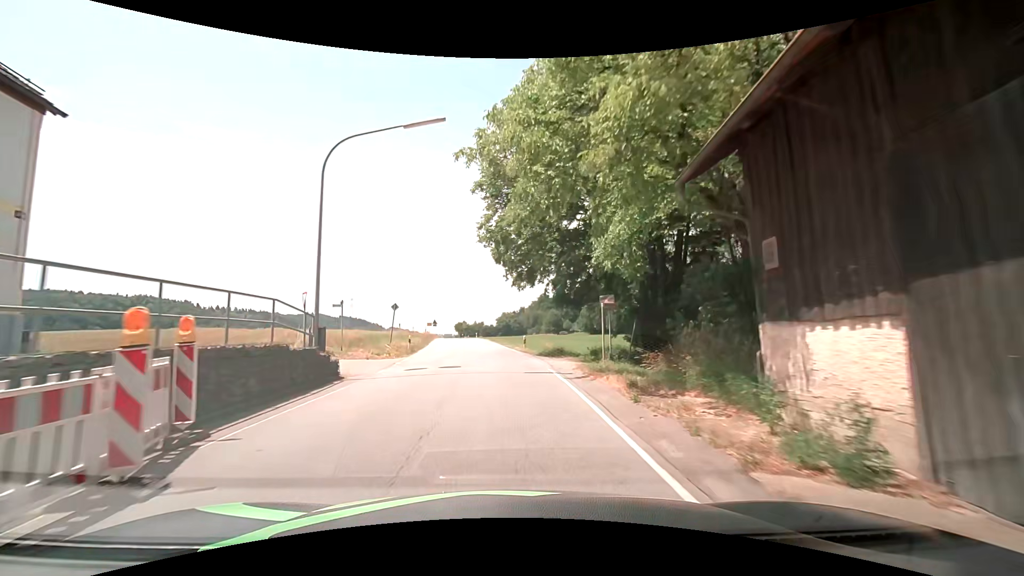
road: secondary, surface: asphalt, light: Day
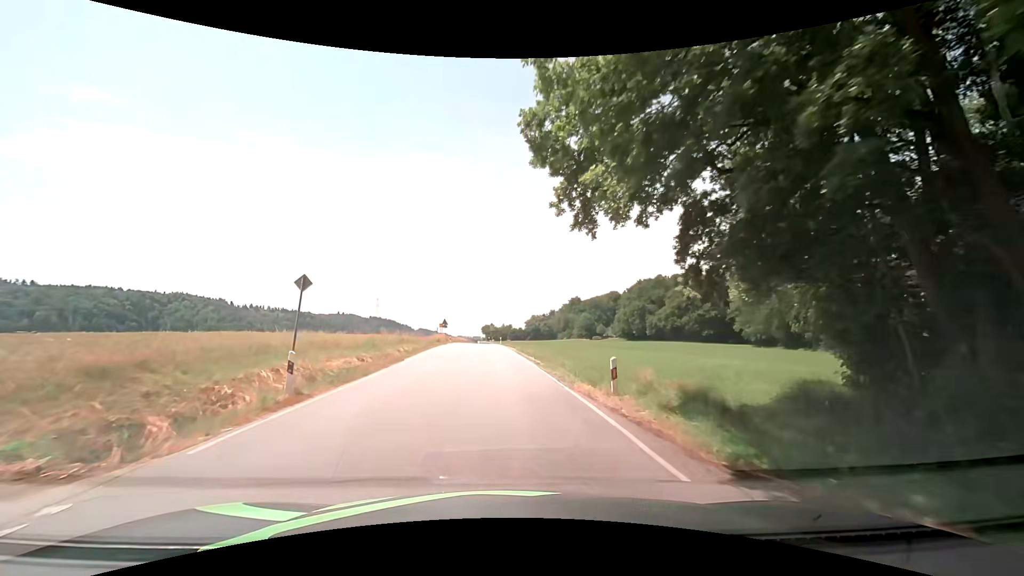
(-0.5, +20.1) m; -3°
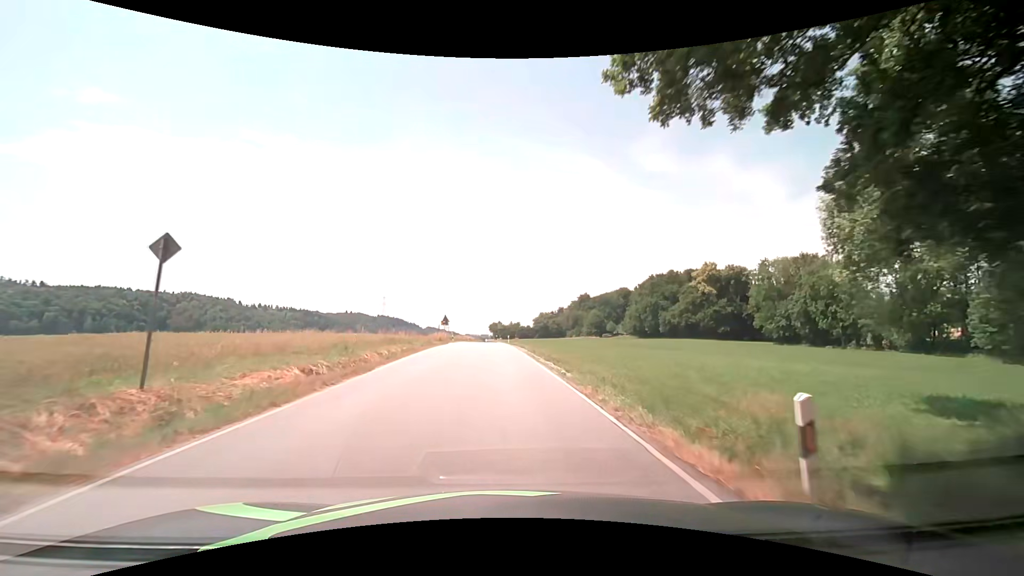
(0.0, +6.8) m; -1°
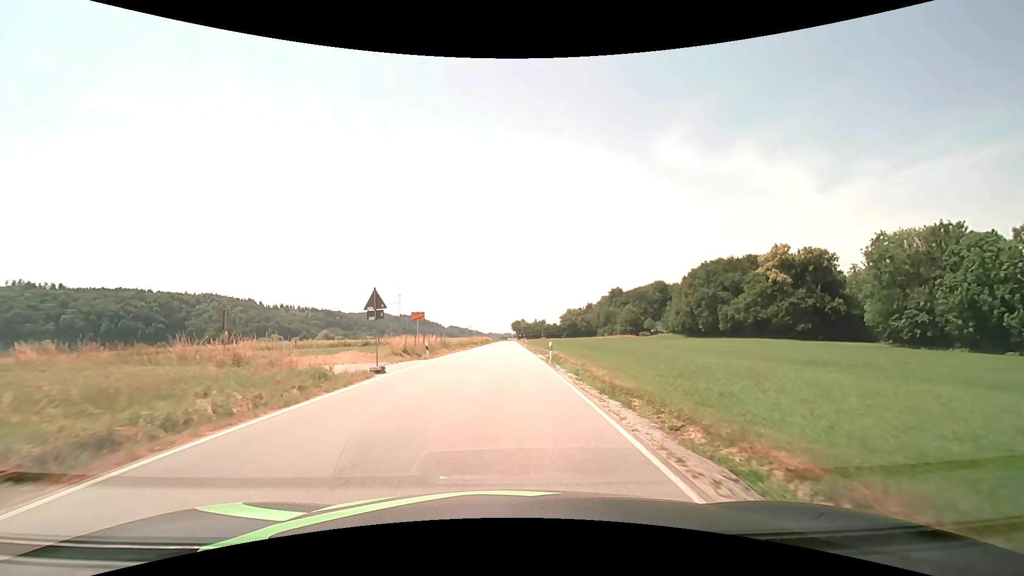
(-0.6, +35.1) m; -2°
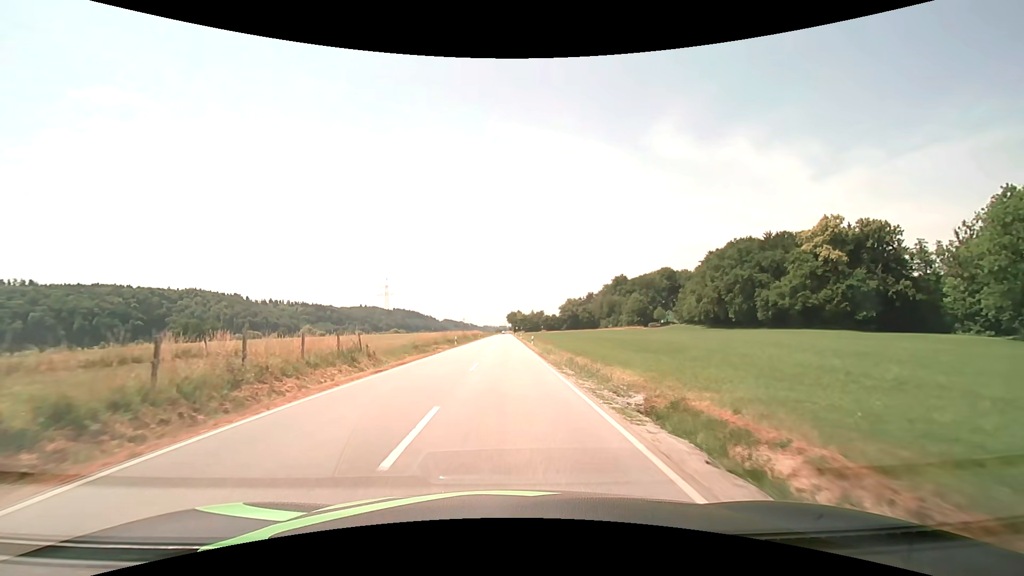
(+0.2, +30.0) m; +1°
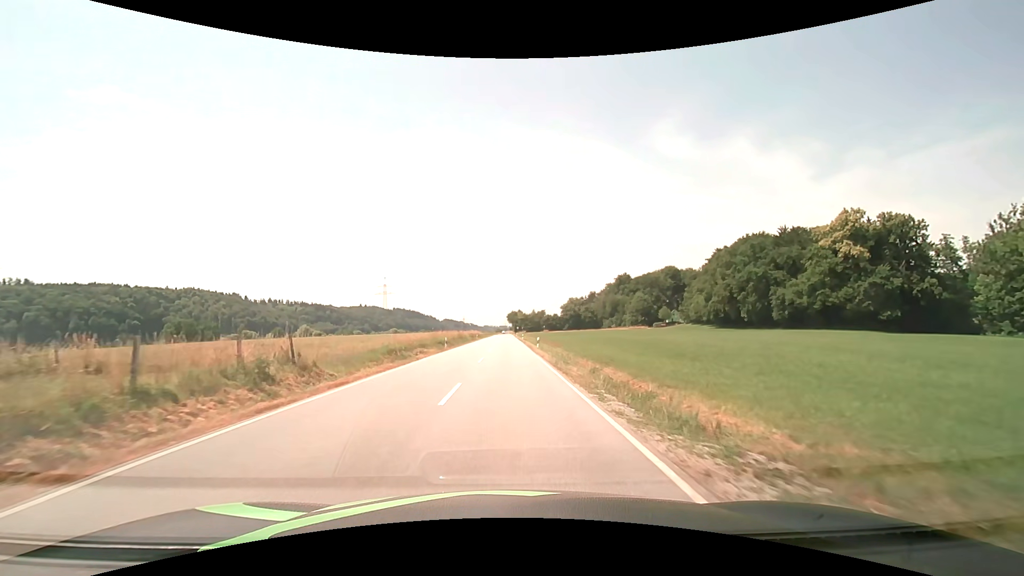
(0.0, +7.9) m; 0°
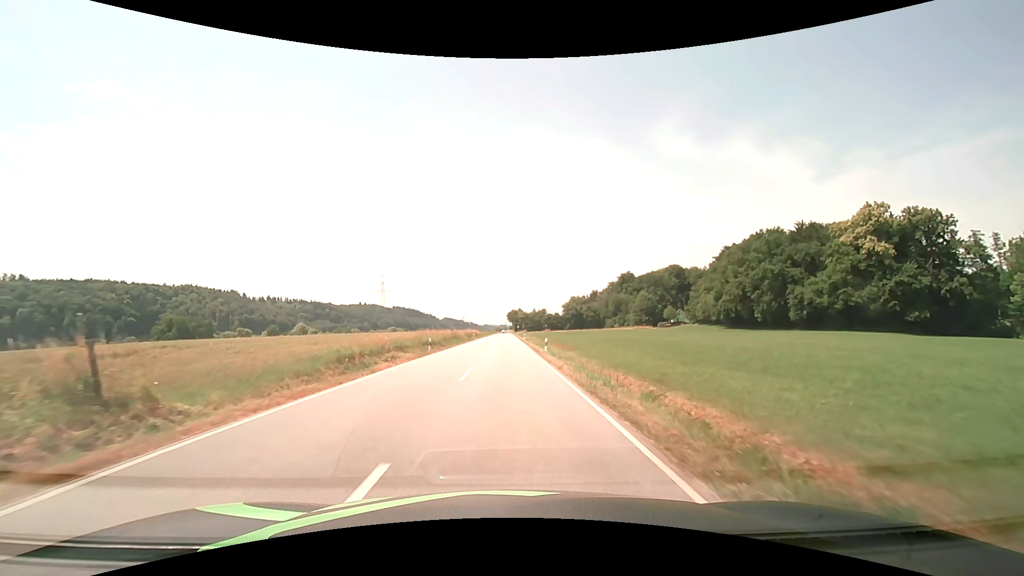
(0.0, +8.1) m; 0°
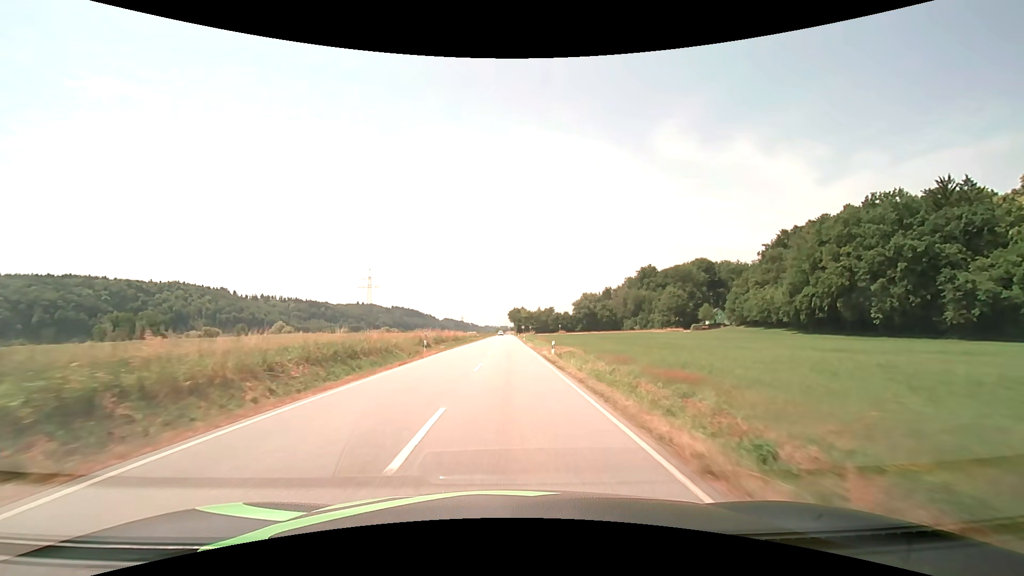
(-0.1, +44.7) m; 0°
(0, +10) (0, +20) (0, +30) (0, +40) (0, +50) (0, +60) (0, +70) (+1, +80) (+1, +90) (+1, +100) m
